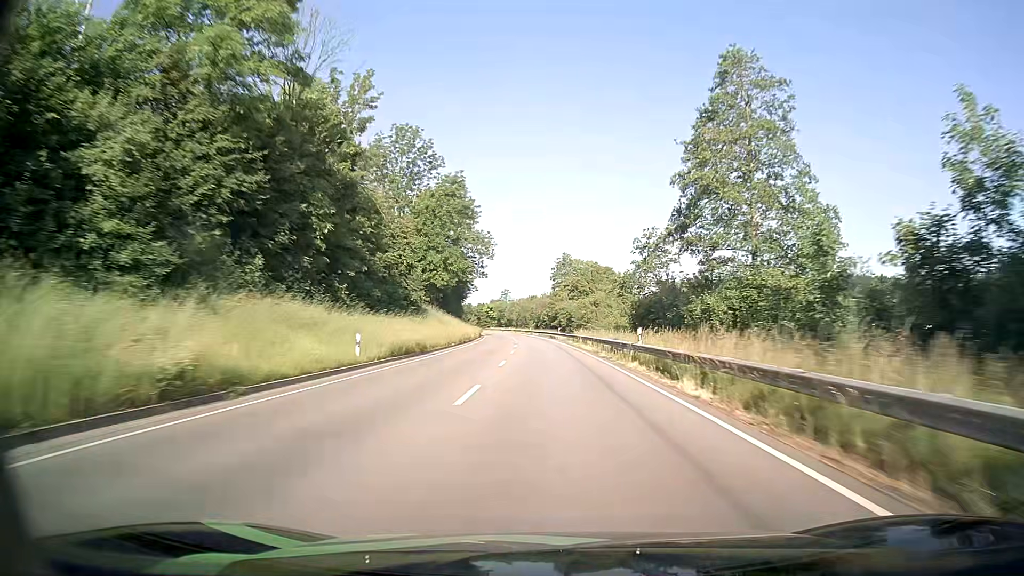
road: primary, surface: asphalt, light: Day
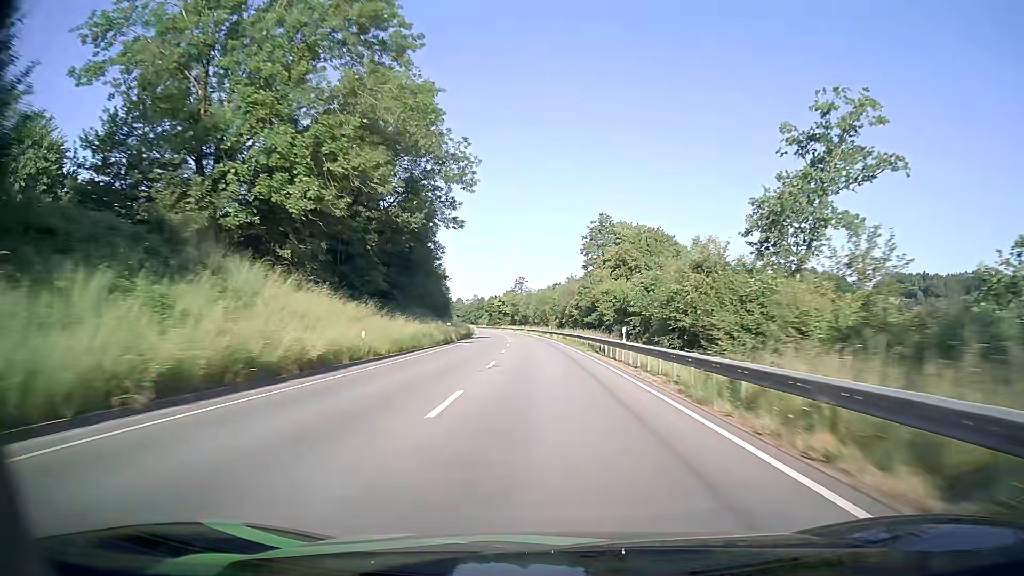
(-0.7, +50.2) m; -2°
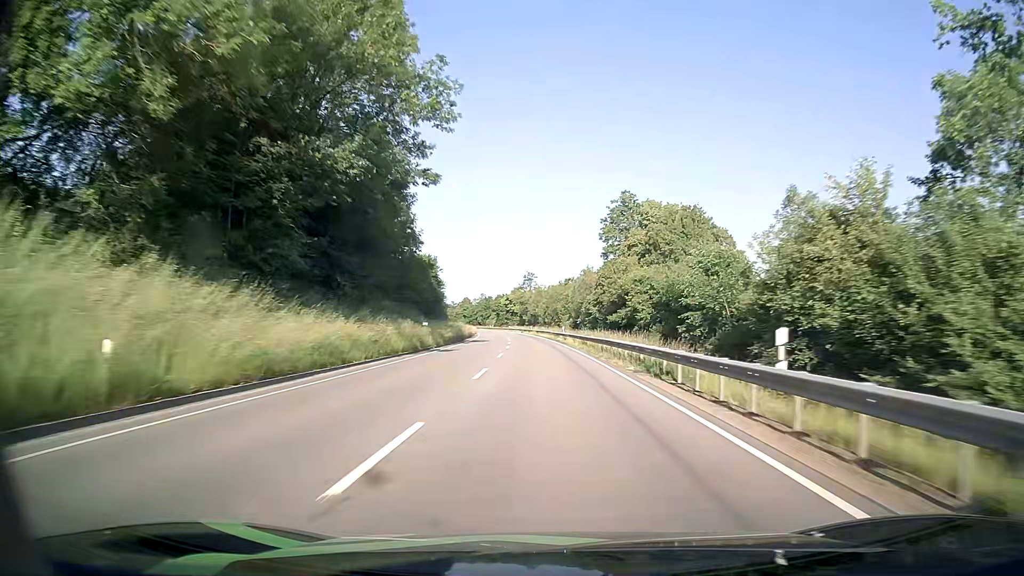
(-0.1, +16.7) m; -1°
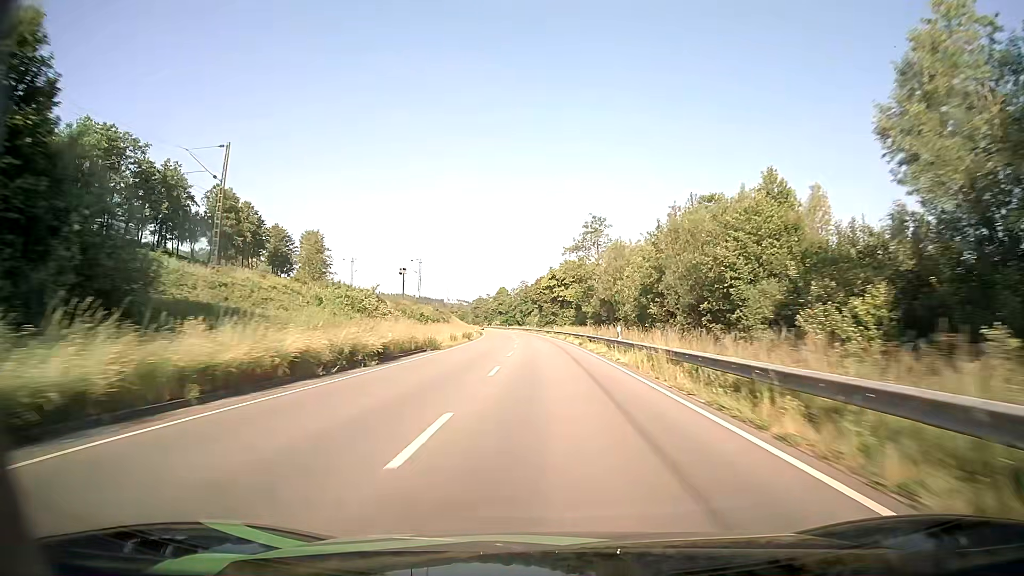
(-3.2, +83.7) m; -5°
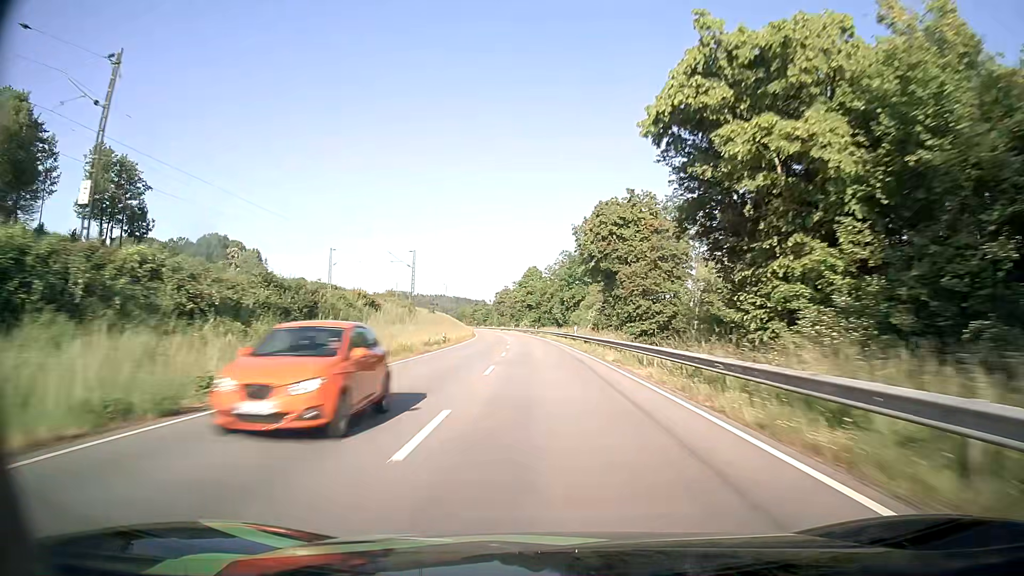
(-2.8, +84.3) m; -4°
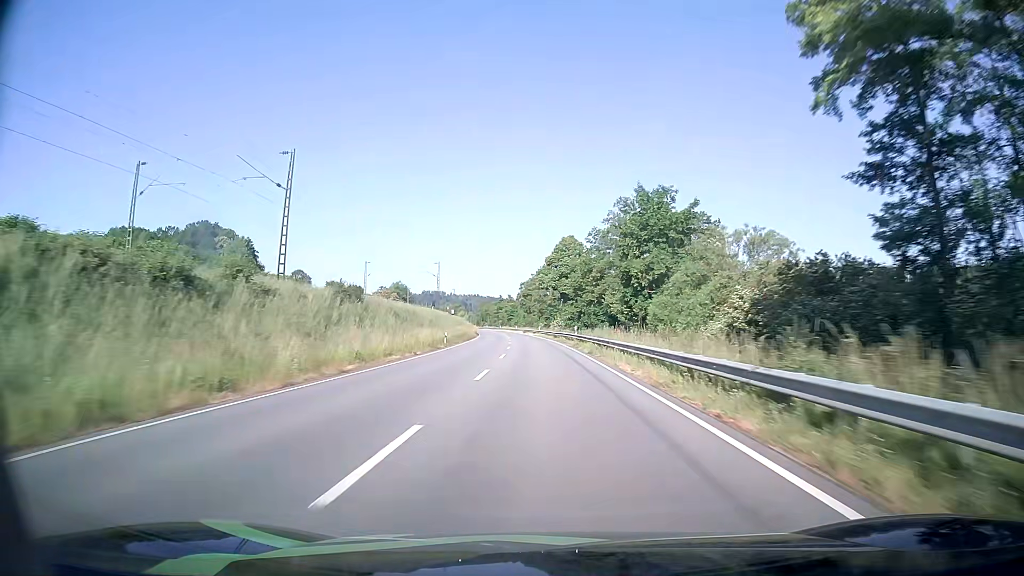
(-1.2, +50.1) m; -3°
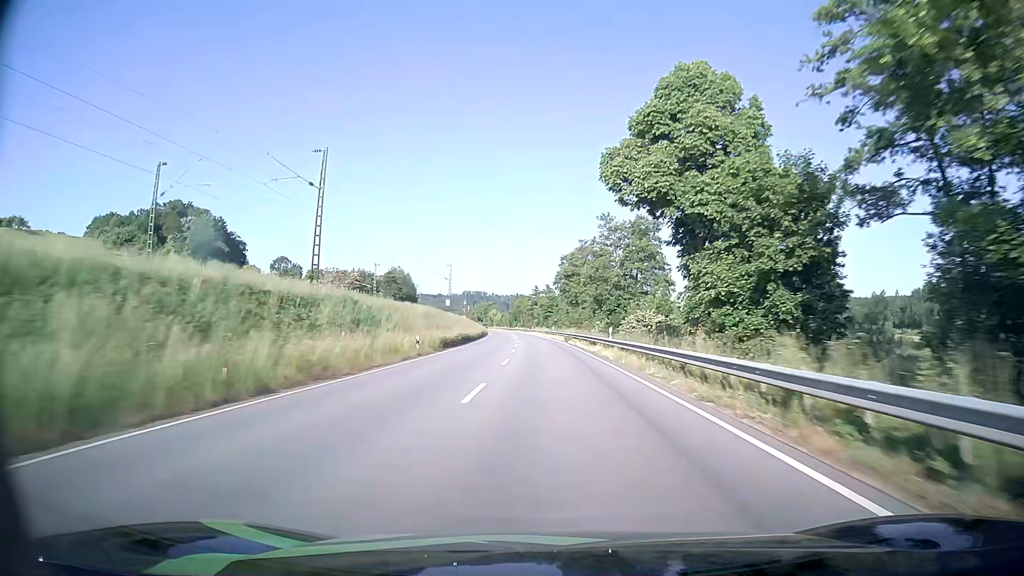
(-2.3, +65.6) m; -4°
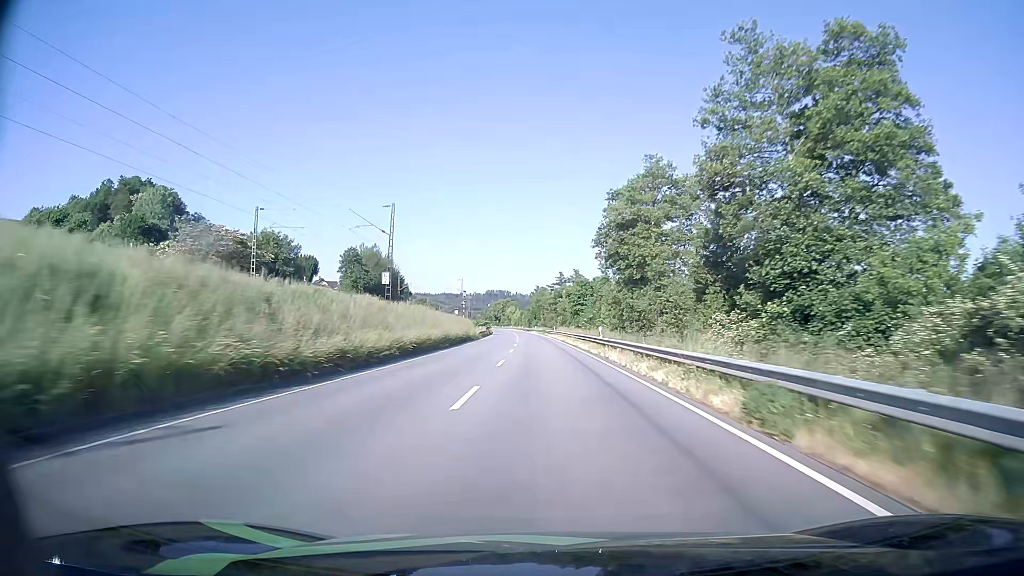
(-0.8, +49.3) m; -2°
(0, +10) (0, +20) (0, +30) (-1, +40) (-1, +50) (-1, +60) (-2, +70) (-2, +80) (-2, +90) (-3, +100) m
